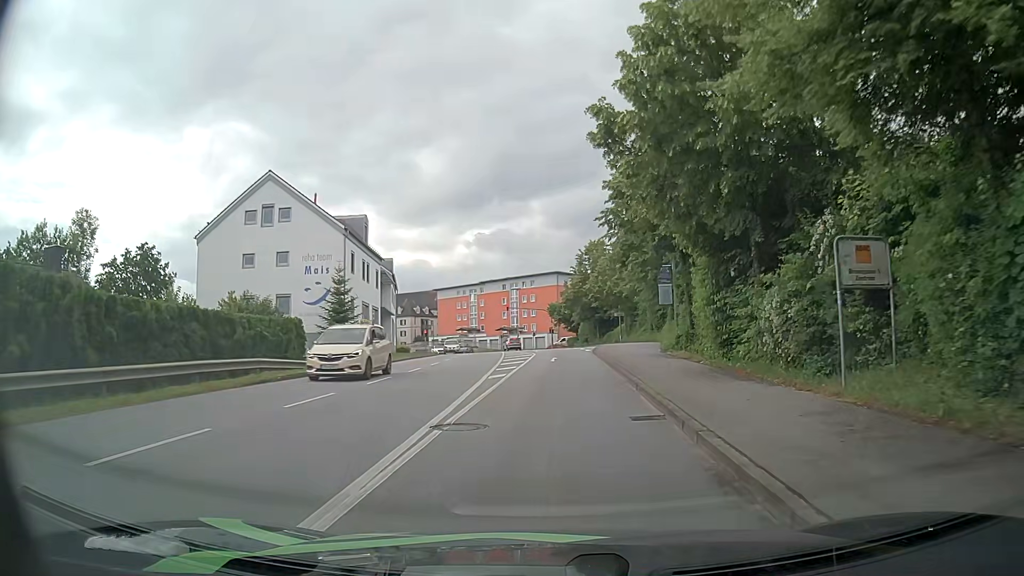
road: tertiary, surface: asphalt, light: Day
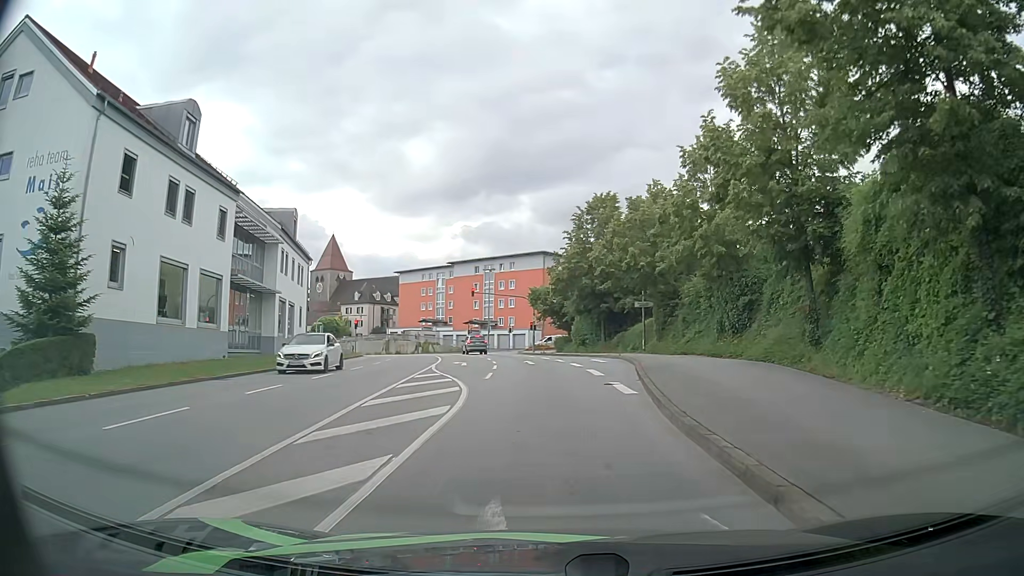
(+0.5, +27.4) m; +2°
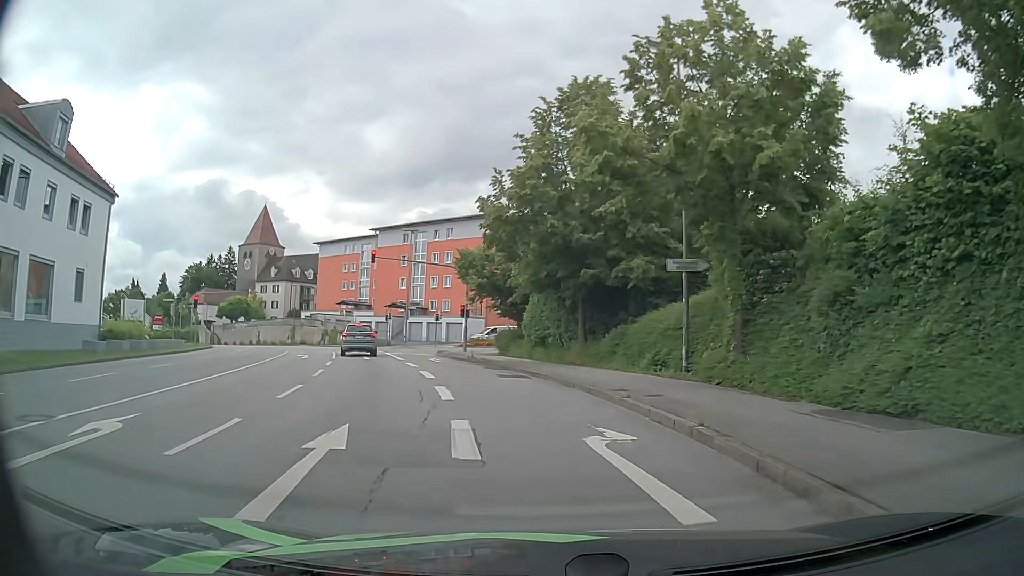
(+0.9, +24.6) m; +3°
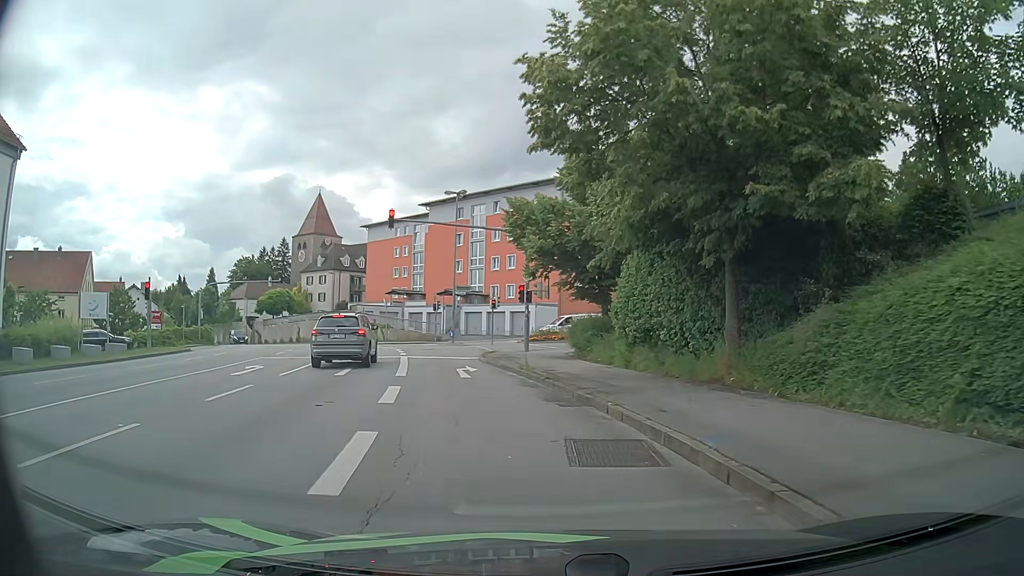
(-0.6, +13.6) m; -5°
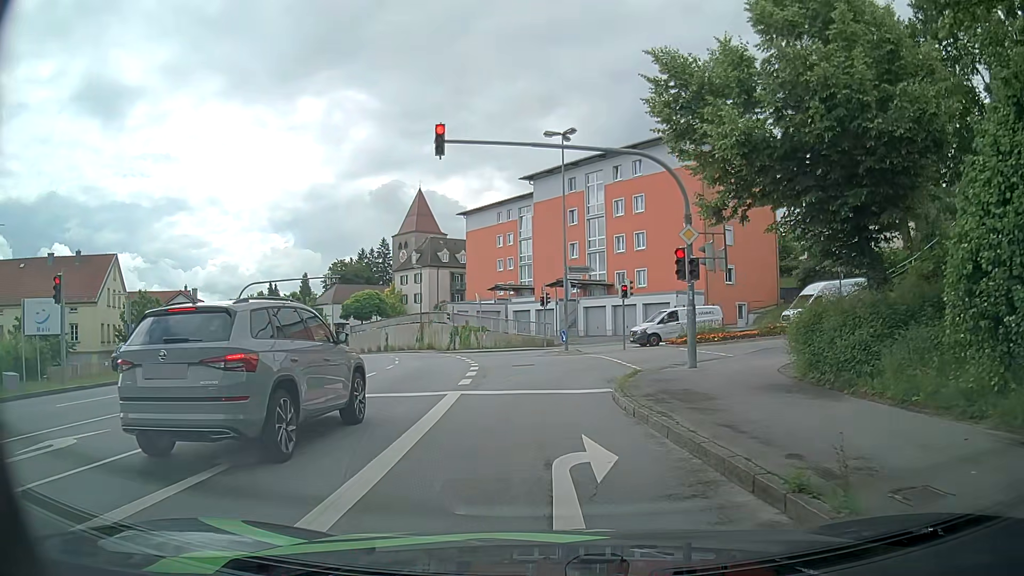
(-1.4, +14.0) m; -11°
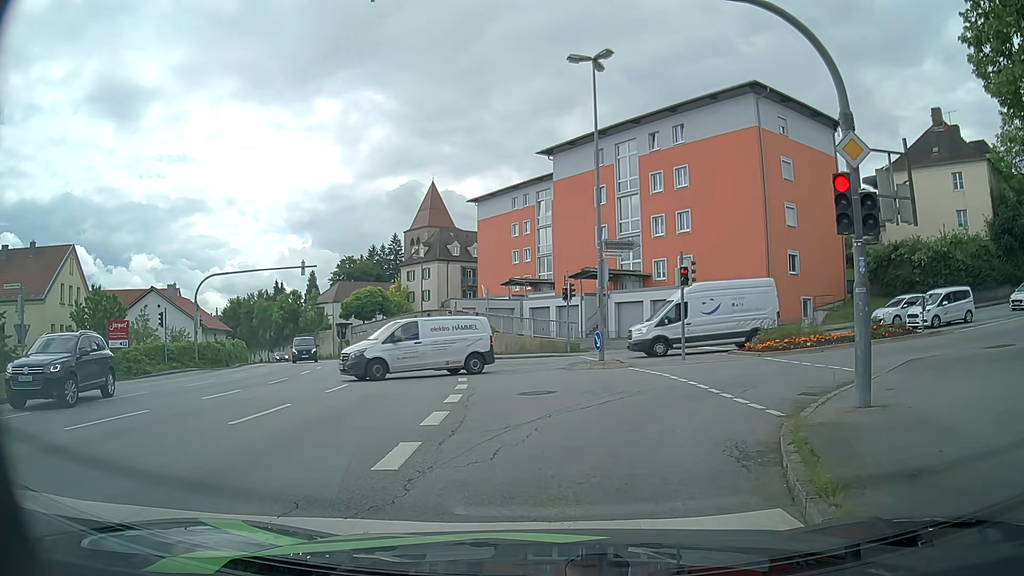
(-0.2, +8.8) m; -1°
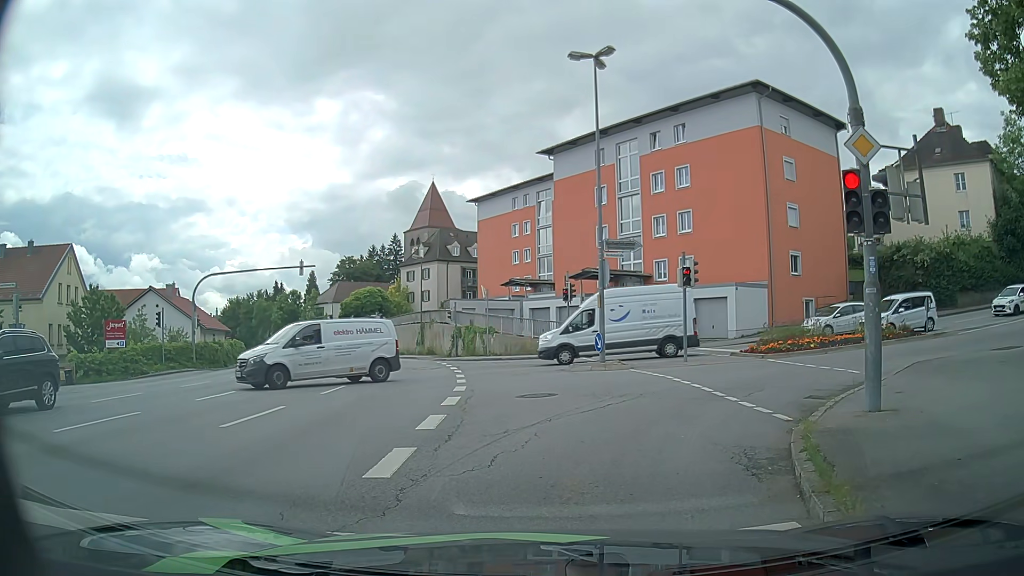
(0.0, +0.3) m; 0°
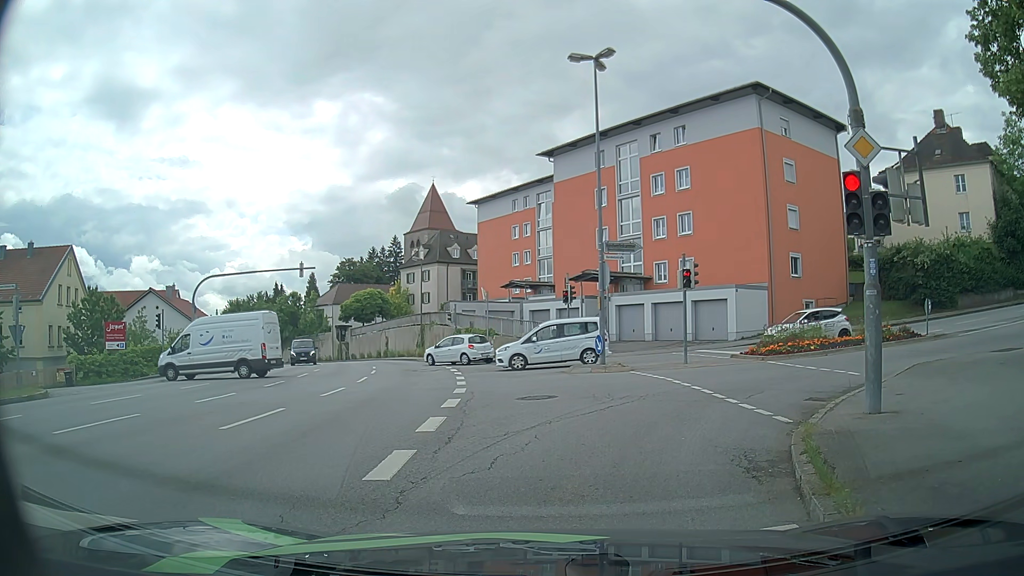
(0.0, +0.1) m; 0°
(0, +10) (+6, +18) (+15, +22) (+25, +25) (+34, +28) (+44, +31) (+53, +34) (+63, +37) (+73, +39) (+82, +41) m
